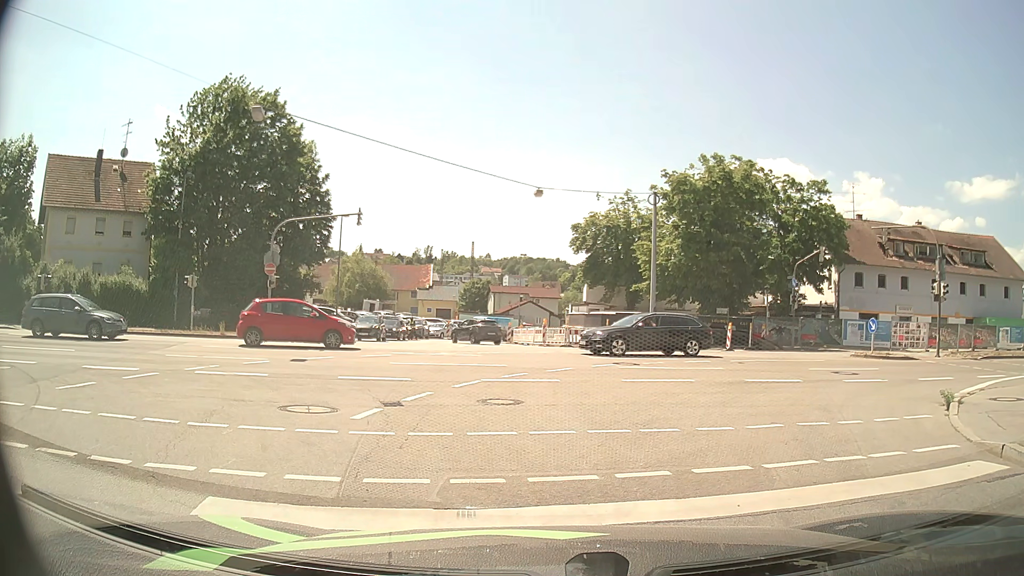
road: unclassified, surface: asphalt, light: Day
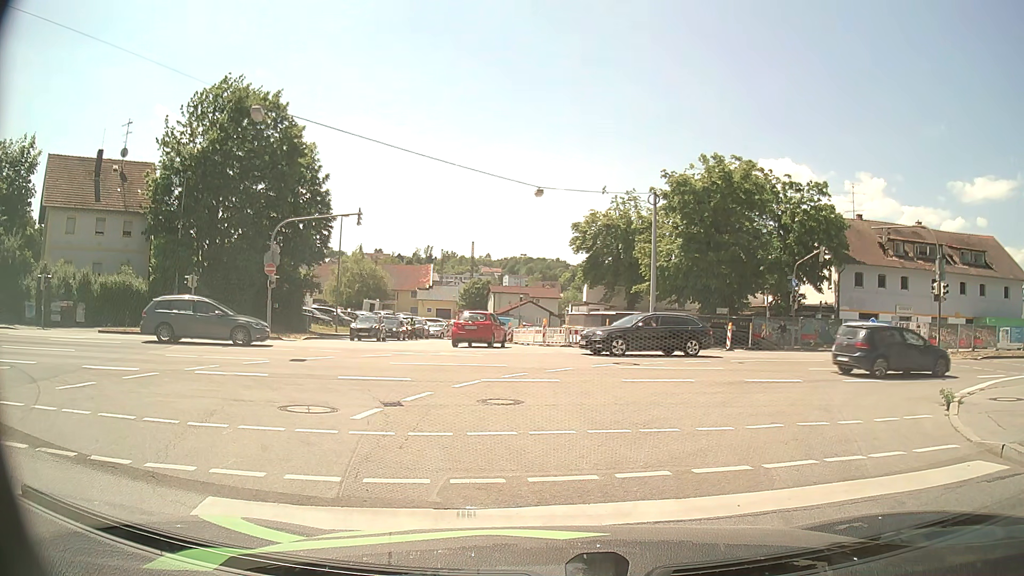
(0.0, 0.0) m; 0°
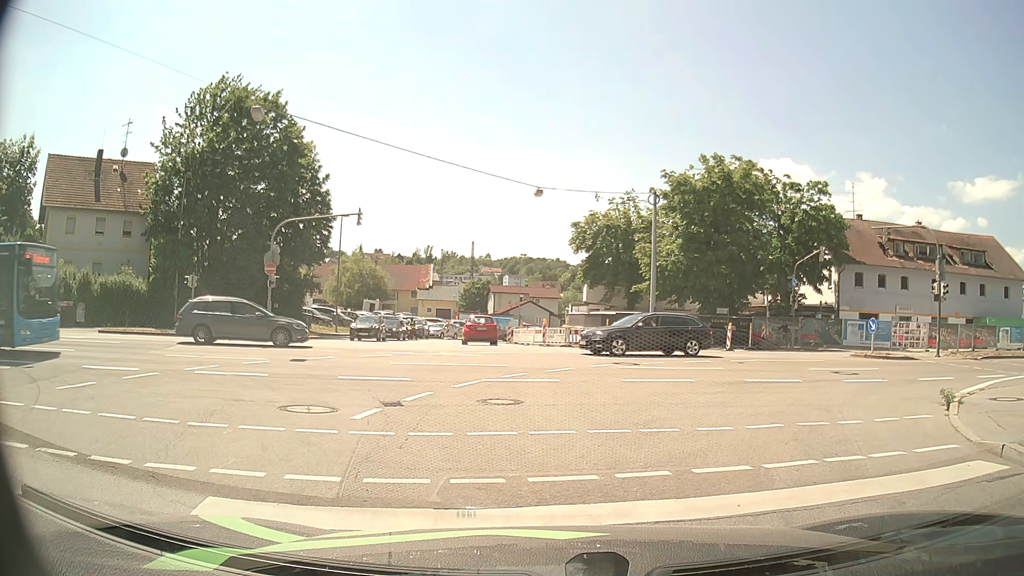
(0.0, 0.0) m; 0°
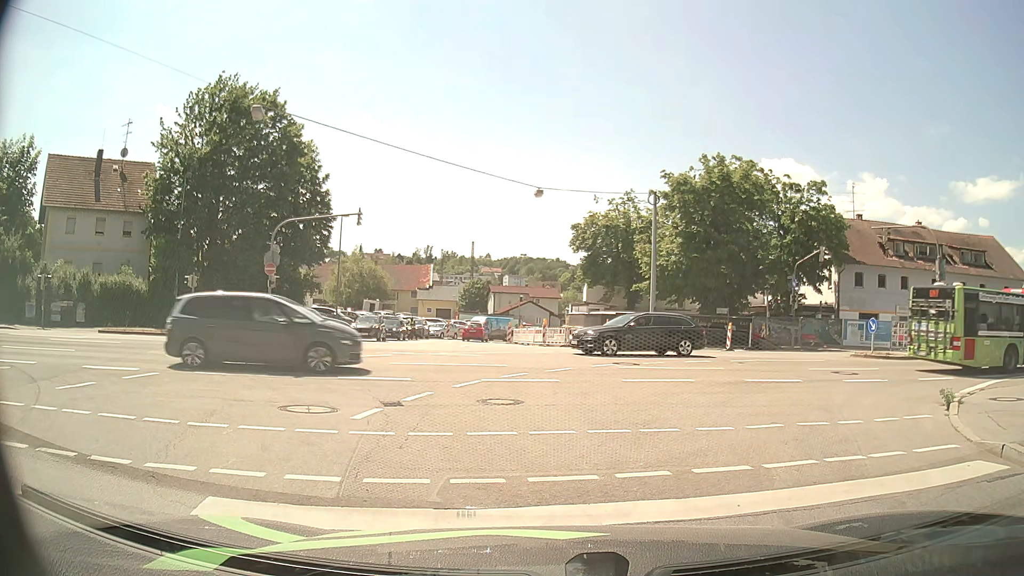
(0.0, 0.0) m; 0°
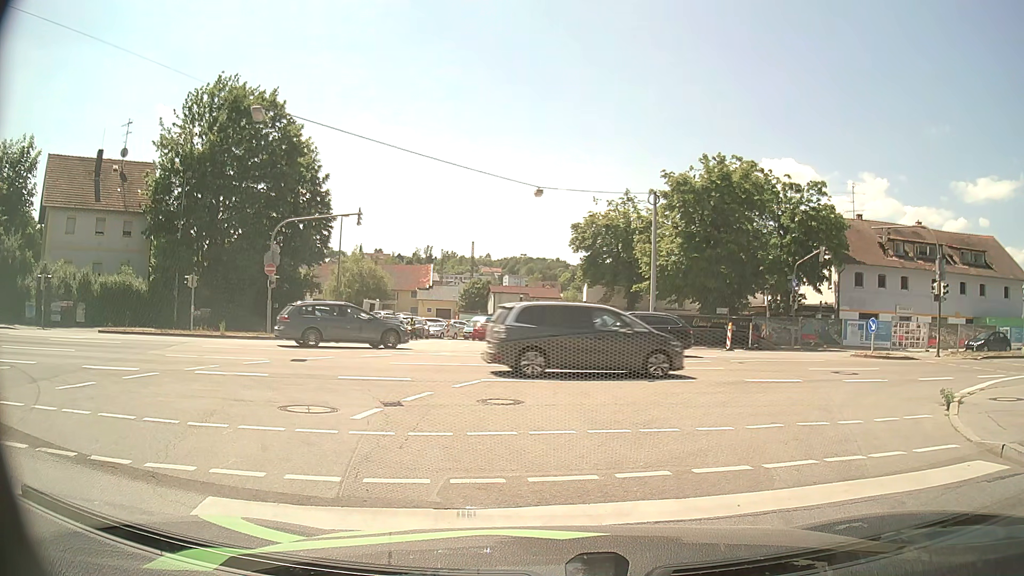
(0.0, 0.0) m; 0°
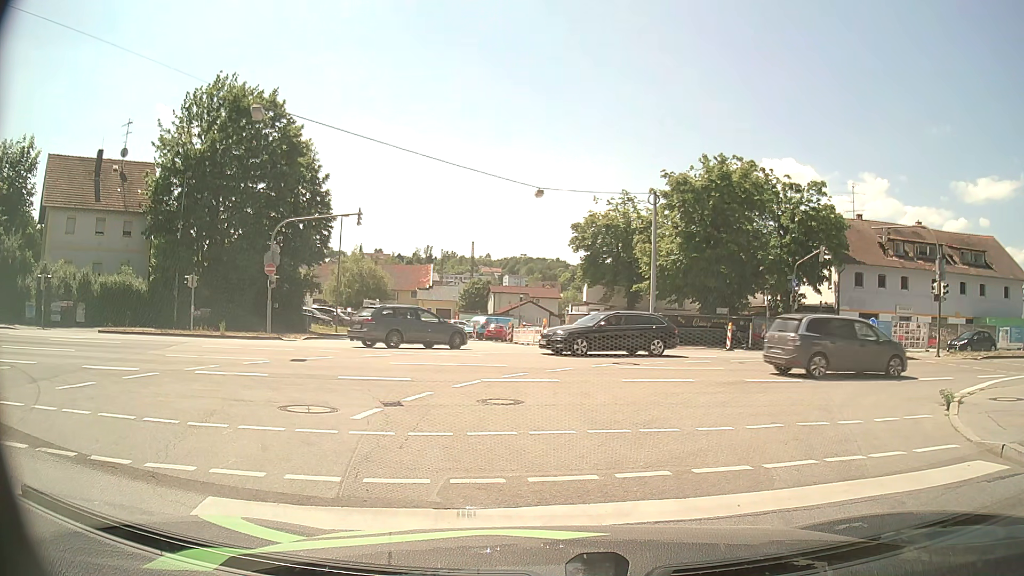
(0.0, 0.0) m; 0°
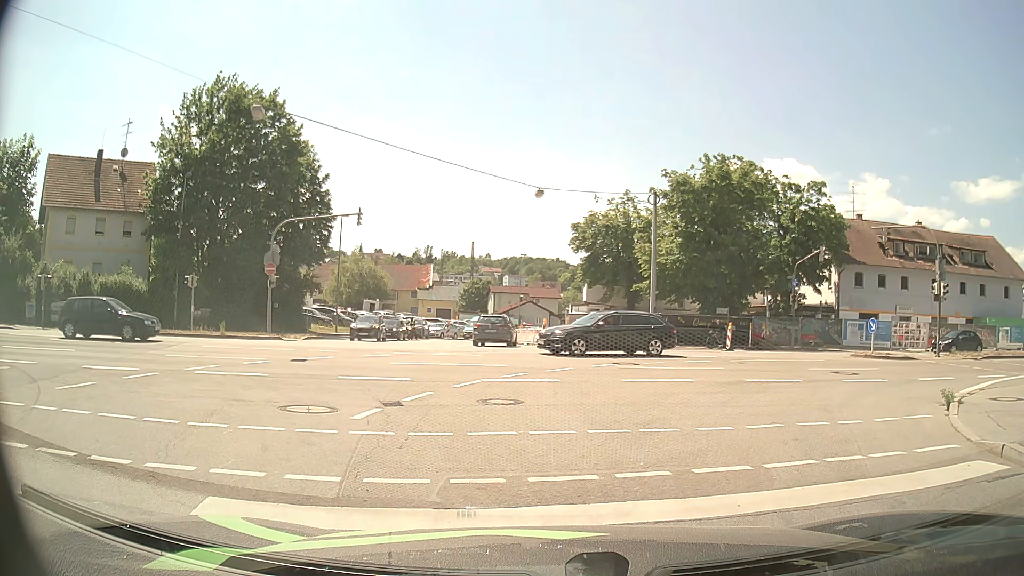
(0.0, 0.0) m; 0°
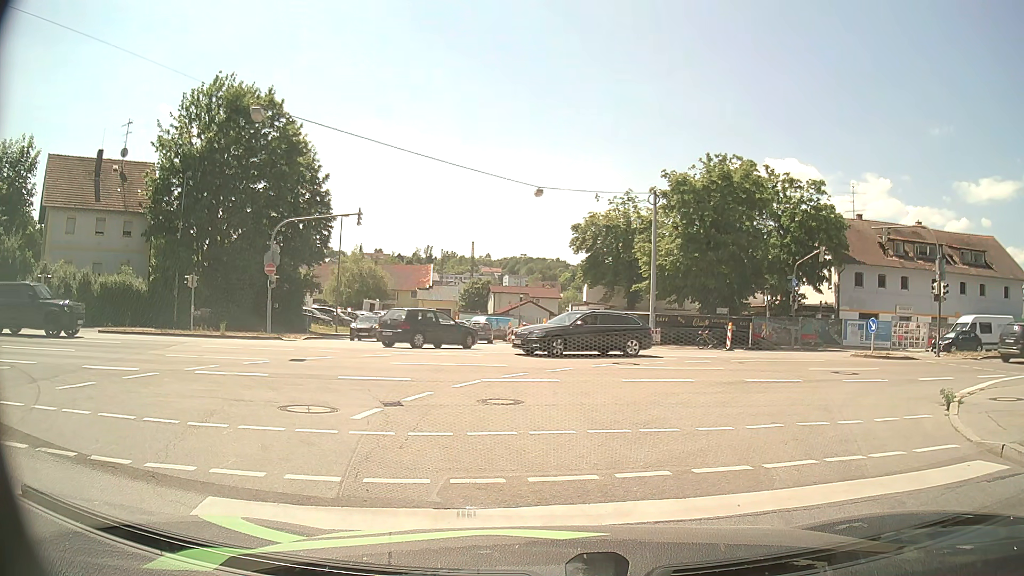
(0.0, 0.0) m; 0°
